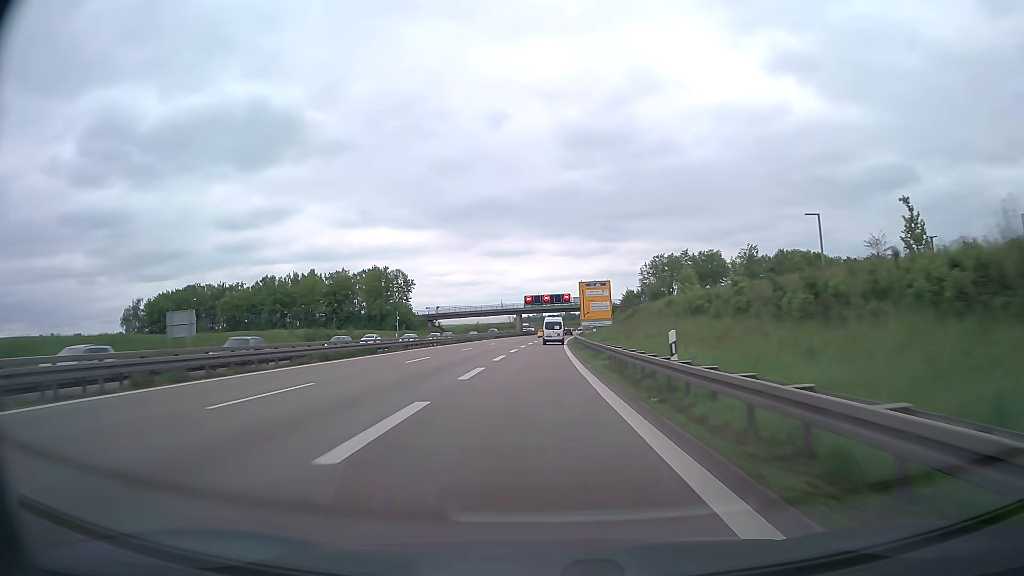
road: trunk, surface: asphalt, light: Day
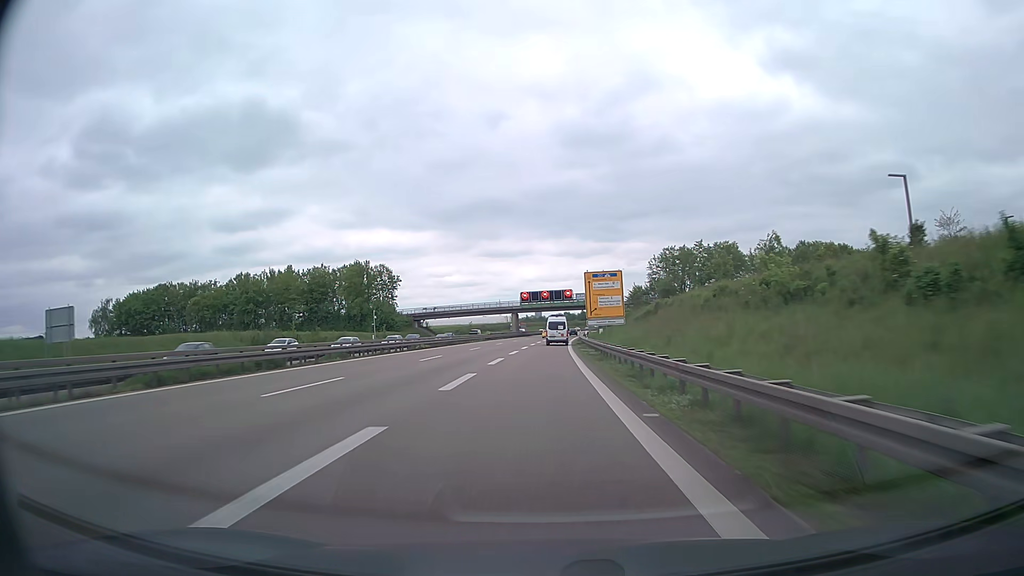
(0.0, +15.3) m; 0°
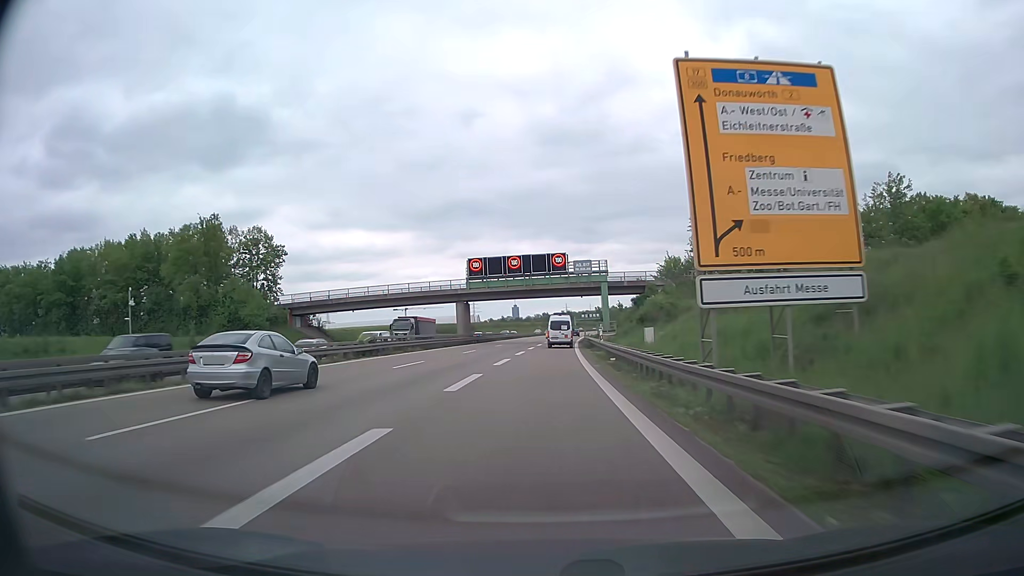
(+0.8, +60.0) m; +2°
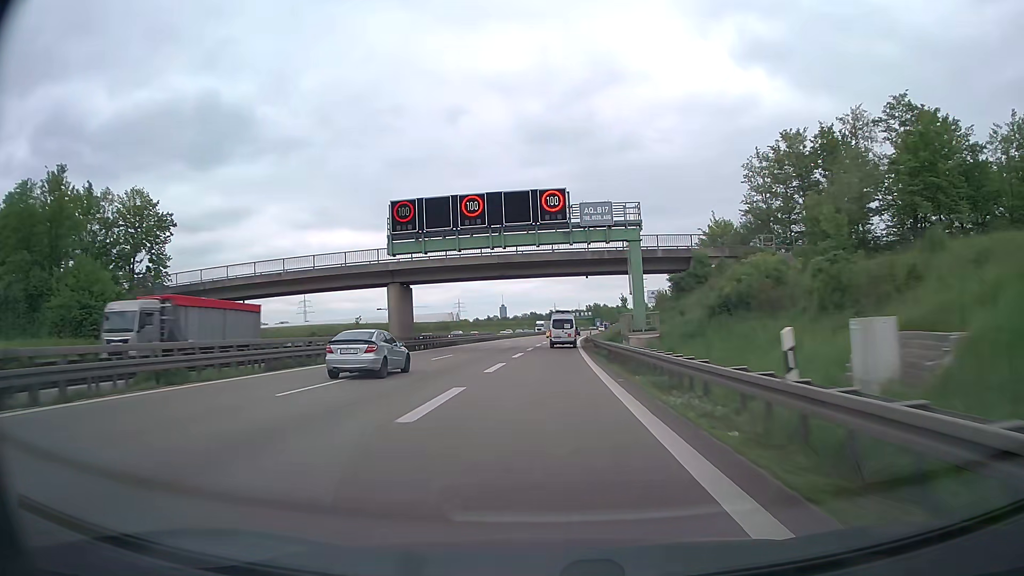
(+0.3, +29.3) m; +1°
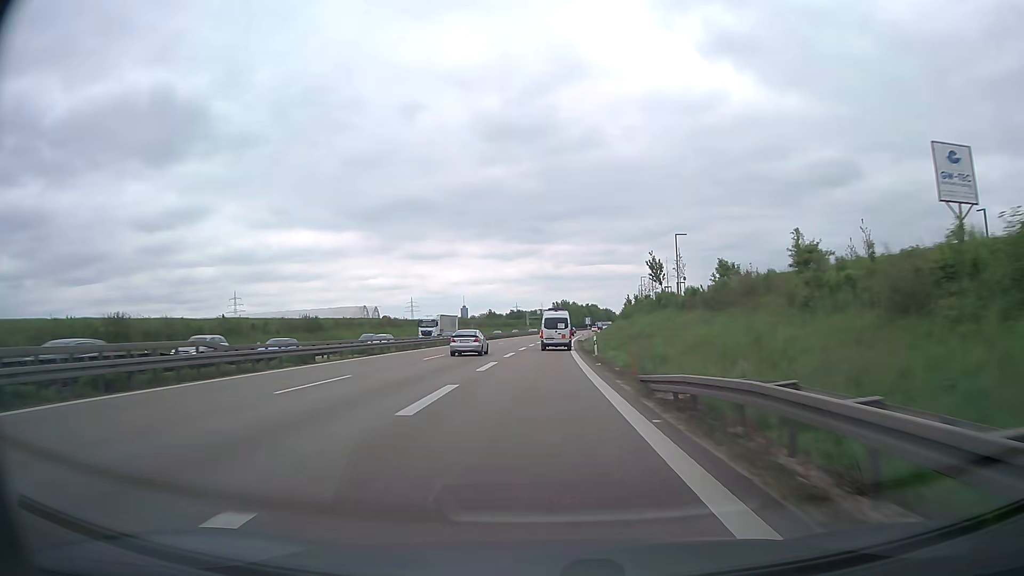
(+2.1, +71.0) m; +3°
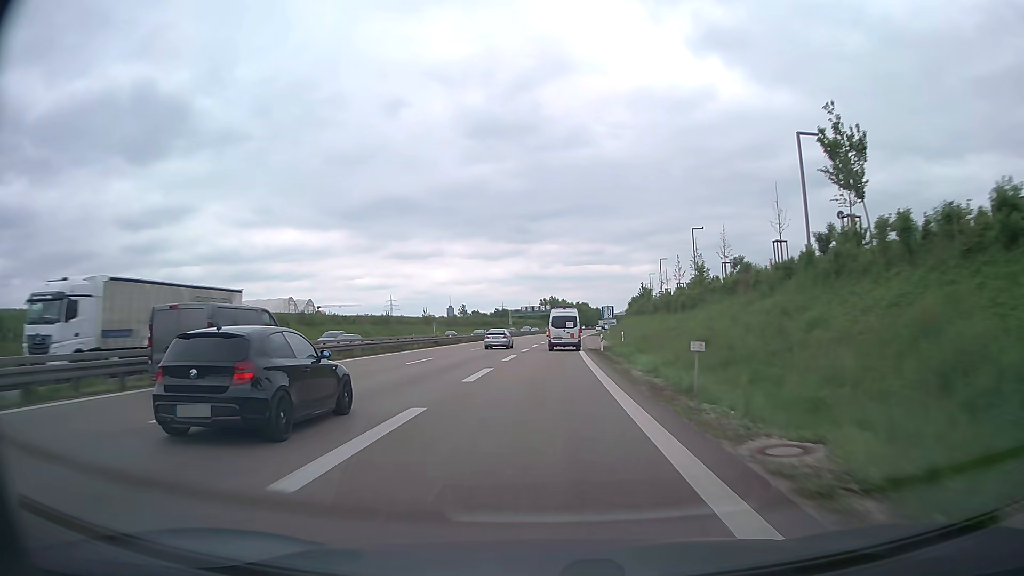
(+0.4, +41.1) m; +1°
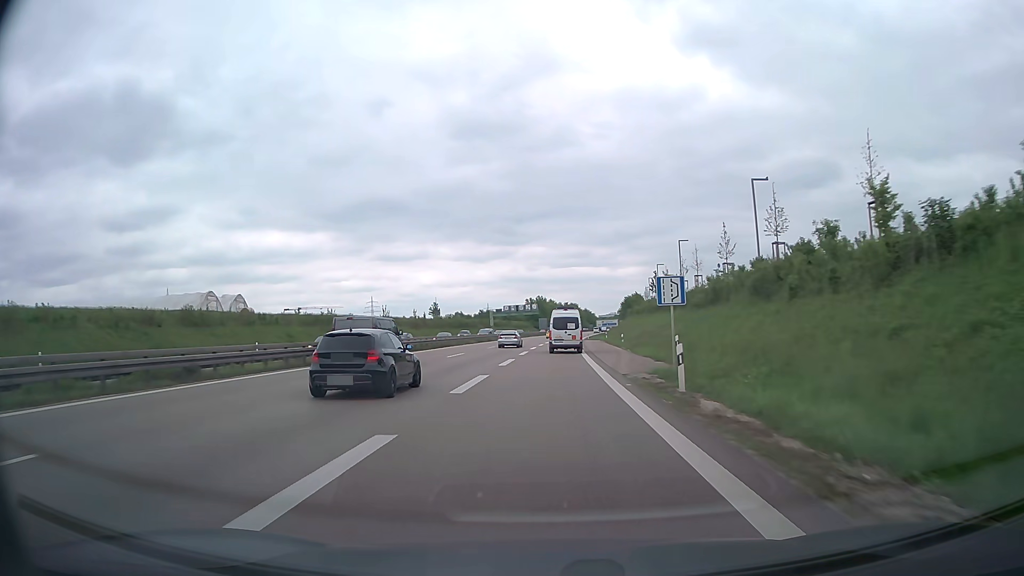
(+0.2, +26.8) m; +1°
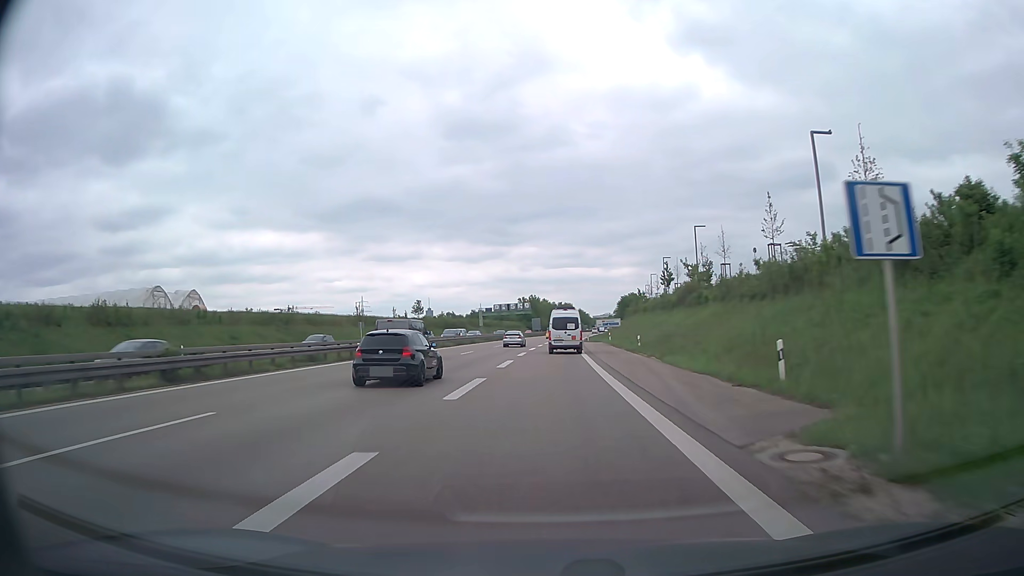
(+0.1, +13.2) m; +1°
(0, +10) (0, +20) (0, +30) (+1, +40) (+1, +50) (+1, +60) (+2, +70) (+2, +80) (+3, +90) (+3, +100) m
